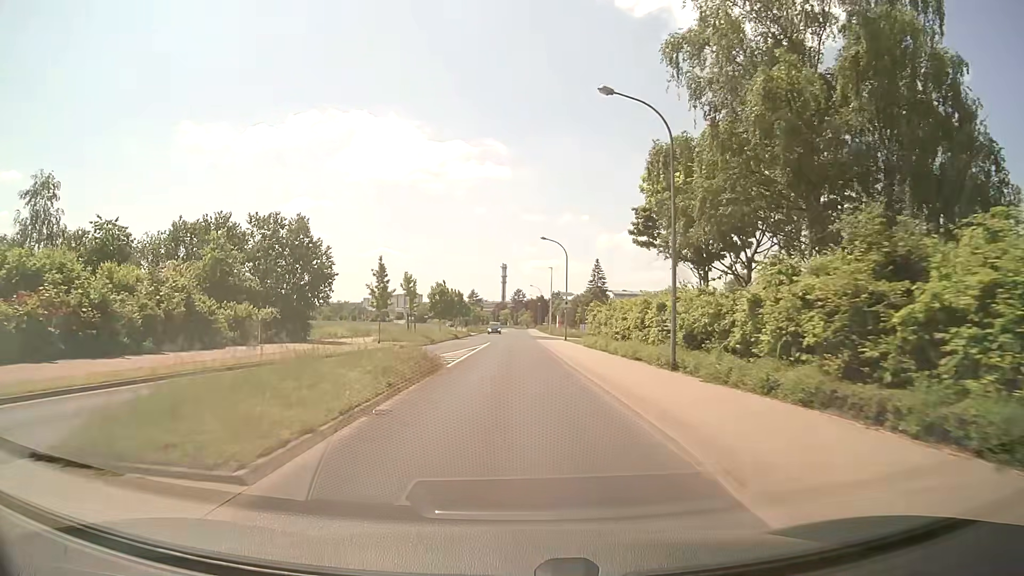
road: tertiary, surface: asphalt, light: Day
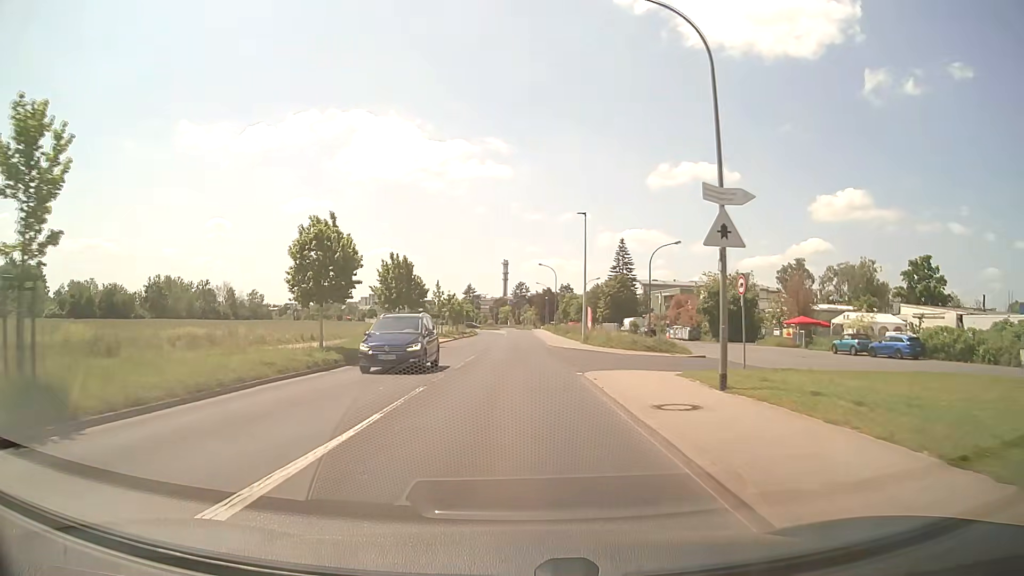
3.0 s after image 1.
(0.0, +39.7) m; 0°
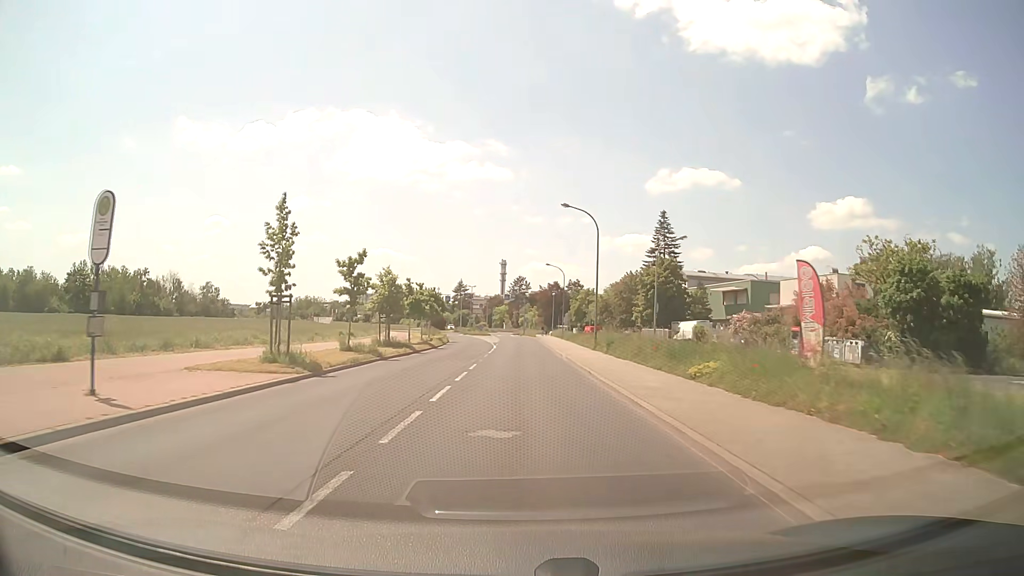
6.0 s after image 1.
(-0.2, +39.7) m; 0°
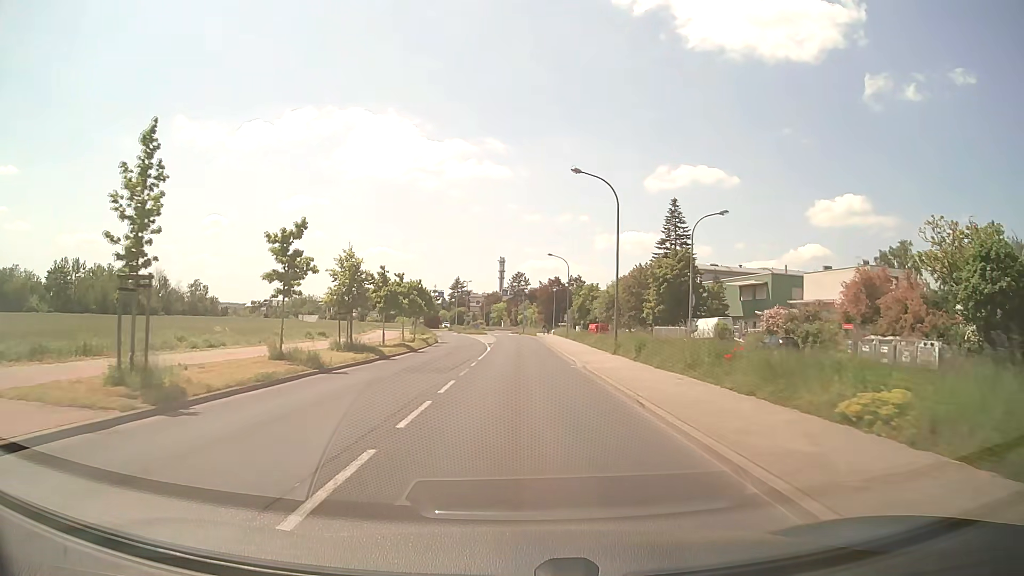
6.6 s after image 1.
(0.0, +7.9) m; 0°
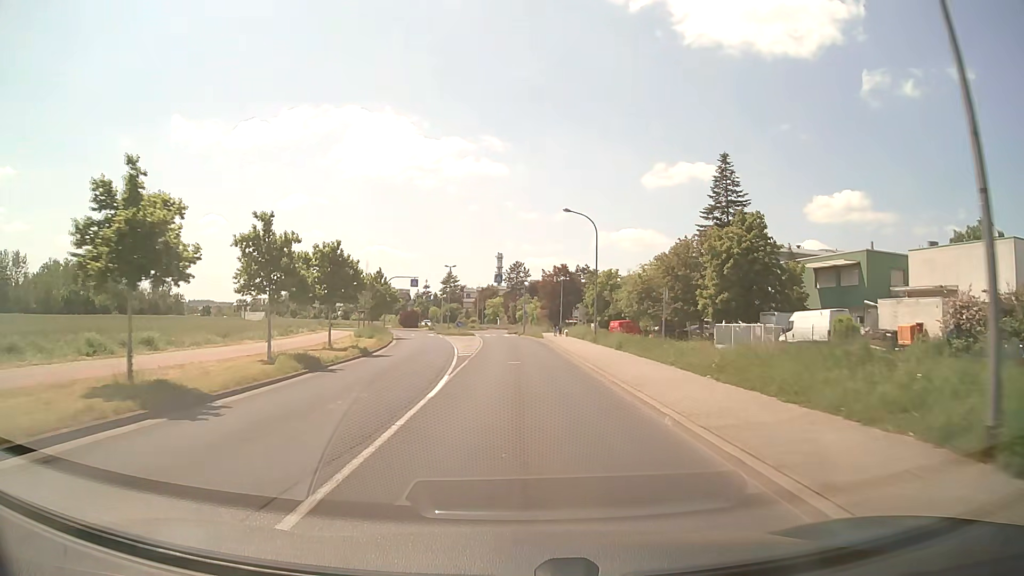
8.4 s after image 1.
(+0.1, +23.8) m; 0°
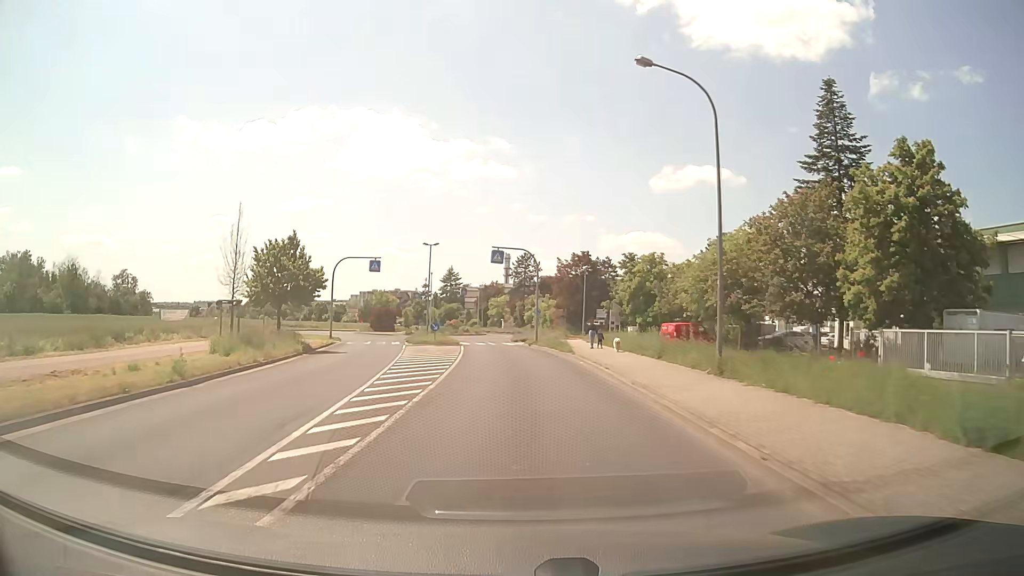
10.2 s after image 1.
(0.0, +23.8) m; -1°
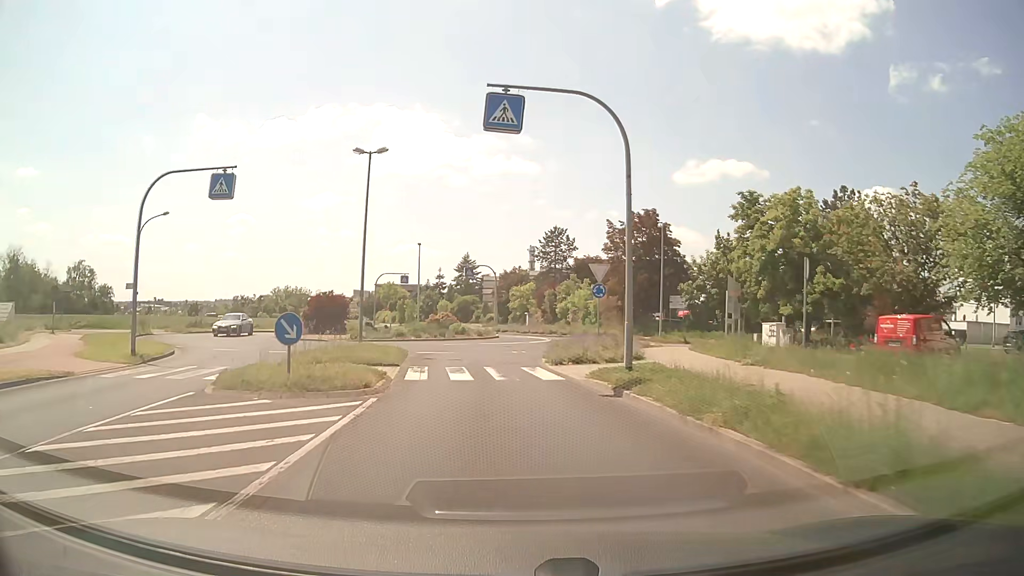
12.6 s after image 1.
(-0.4, +29.5) m; -2°
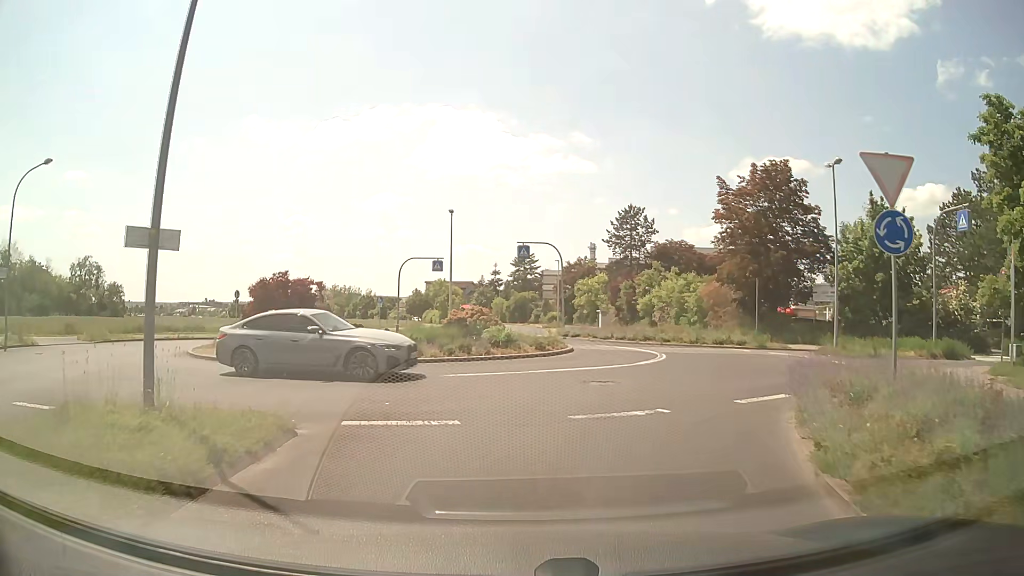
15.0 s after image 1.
(-0.8, +17.5) m; -5°
(+1, +10) (+5, +19) (+6, +29) (+3, +38) (+1, +48) (0, +58) (0, +68) (+1, +78) (0, +88) (0, +98) m
